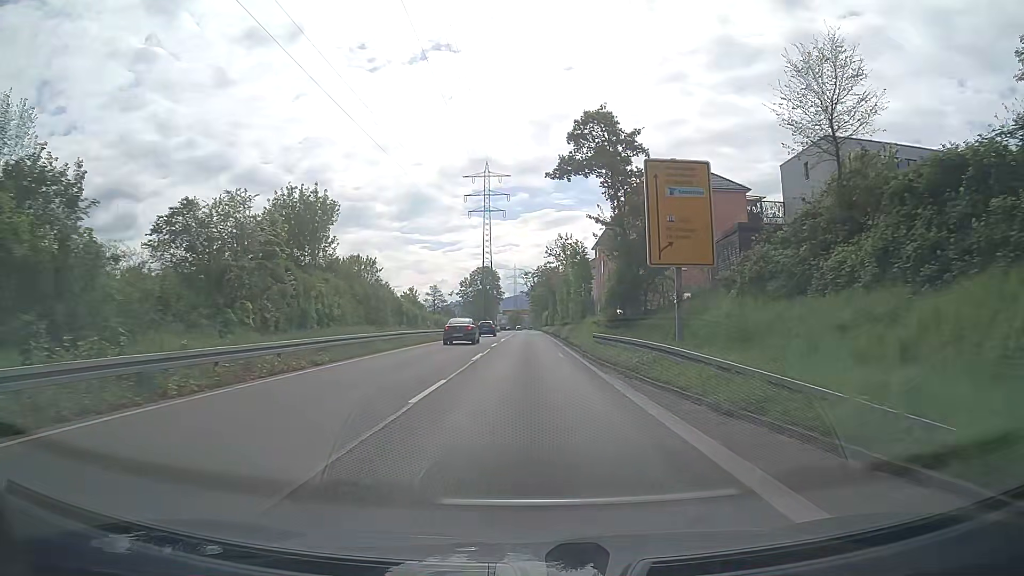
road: trunk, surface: asphalt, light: Day
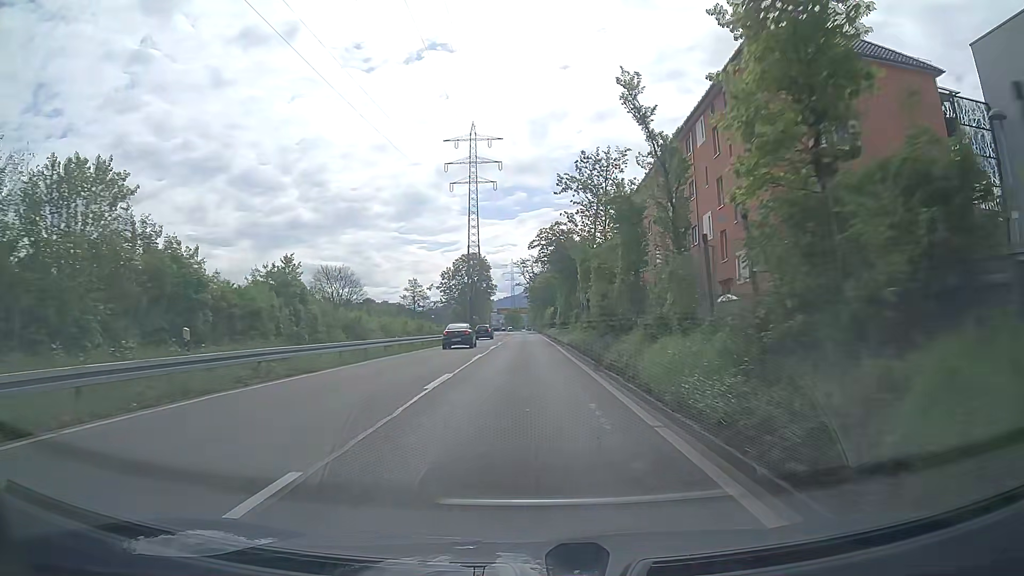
(-0.2, +33.3) m; 0°
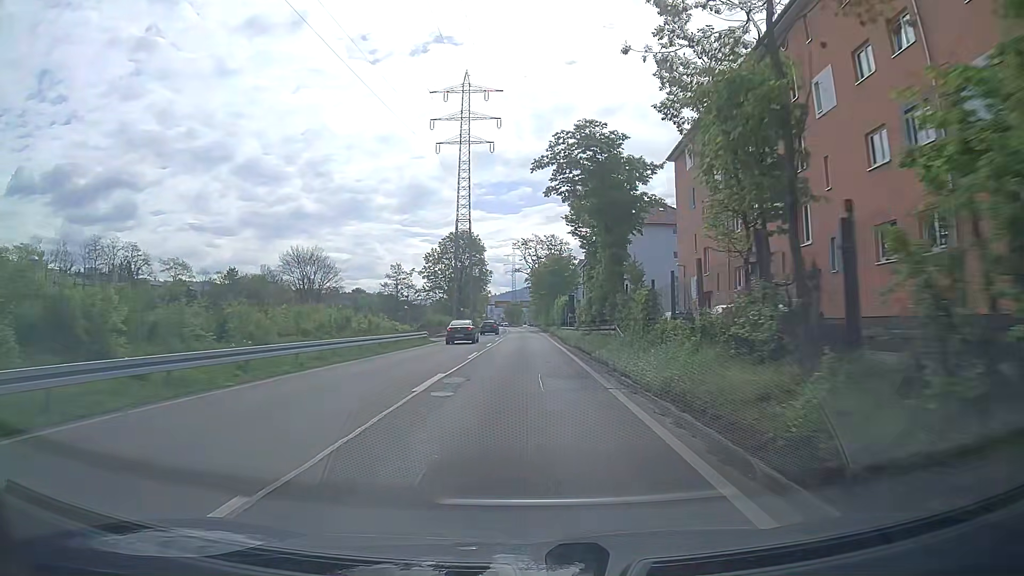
(-0.1, +24.9) m; -1°
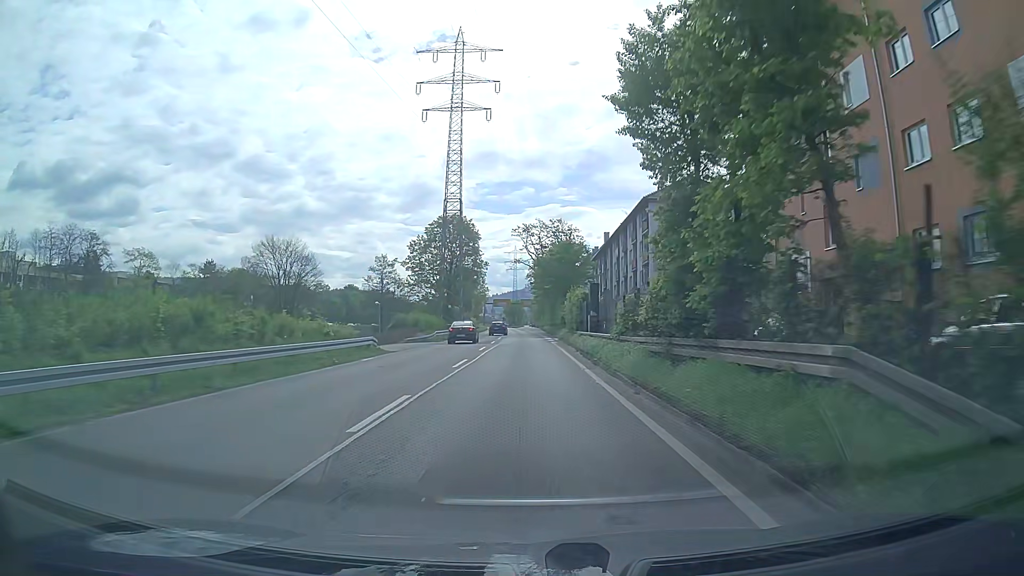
(0.0, +16.6) m; +1°
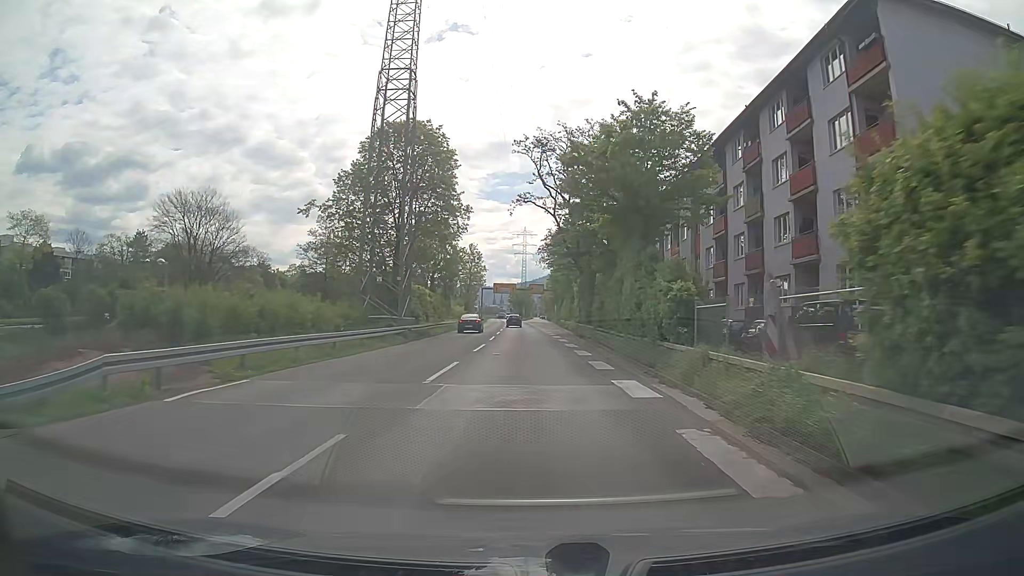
(-0.6, +41.9) m; -1°
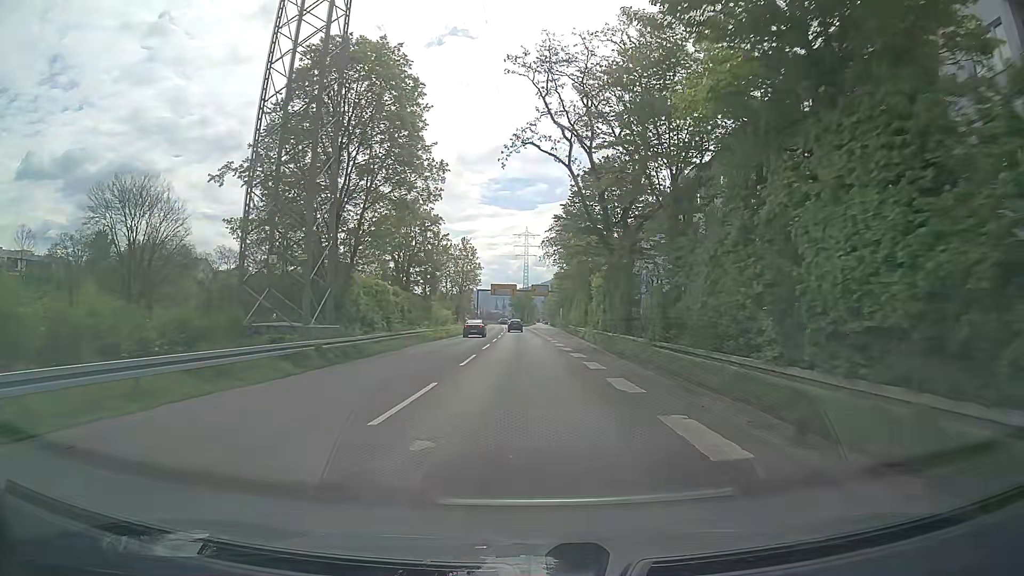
(0.0, +16.9) m; 0°
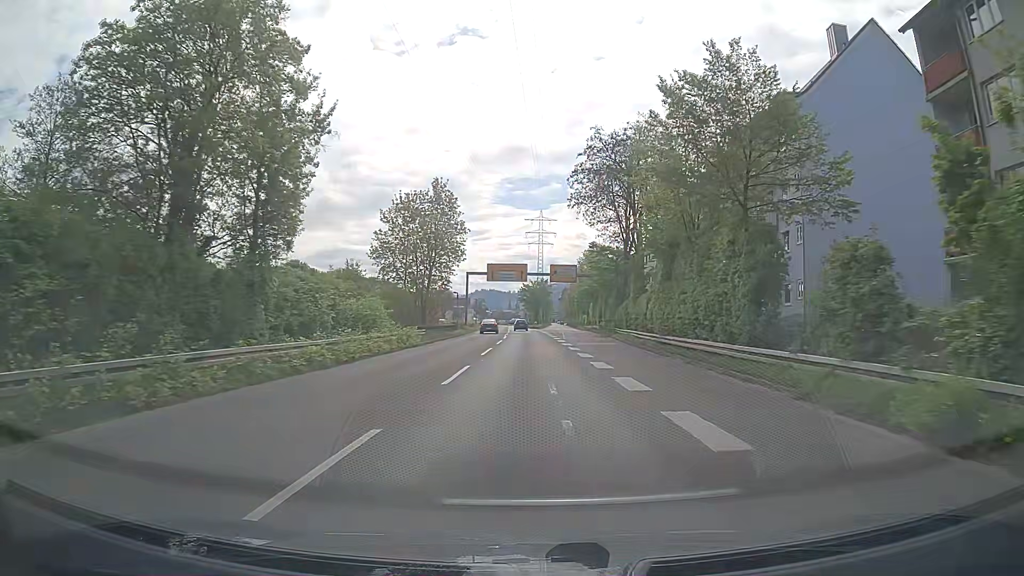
(-0.3, +42.3) m; -1°
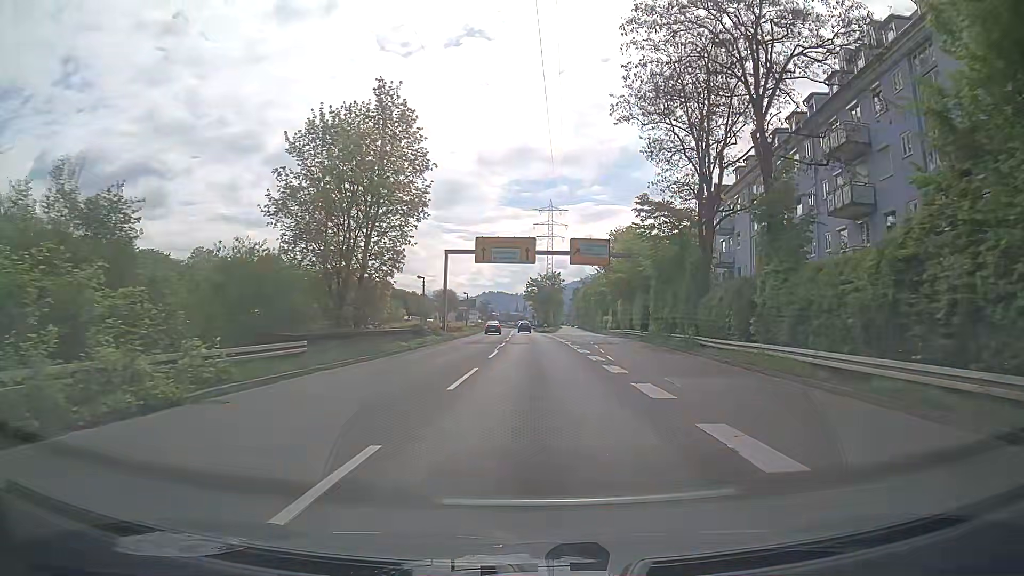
(-0.4, +25.5) m; -1°
(0, +10) (0, +20) (0, +30) (0, +40) (0, +50) (0, +60) (0, +70) (0, +80) (0, +90) (0, +100) m
